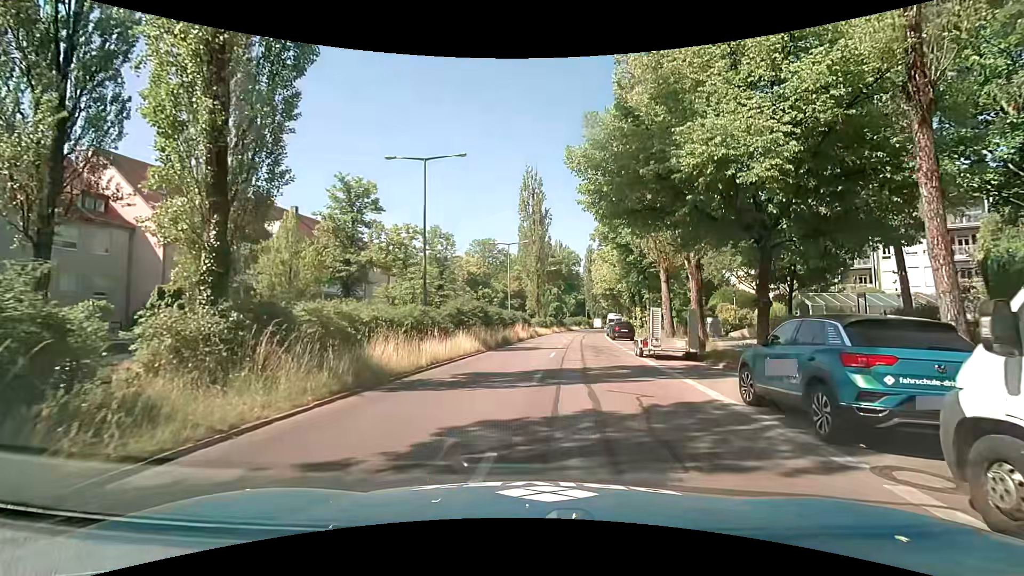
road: secondary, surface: asphalt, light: Day
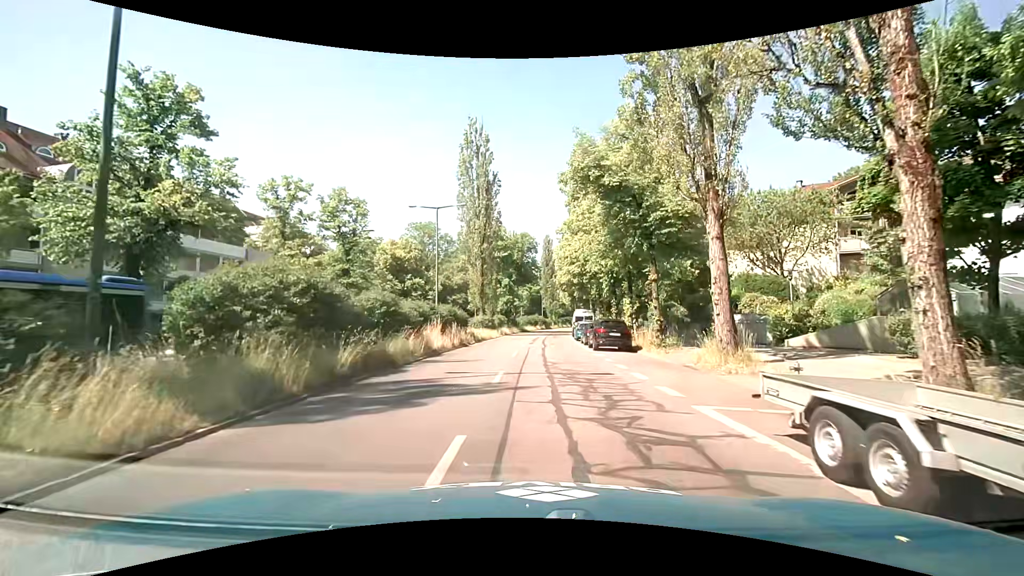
(+1.2, +17.6) m; +4°
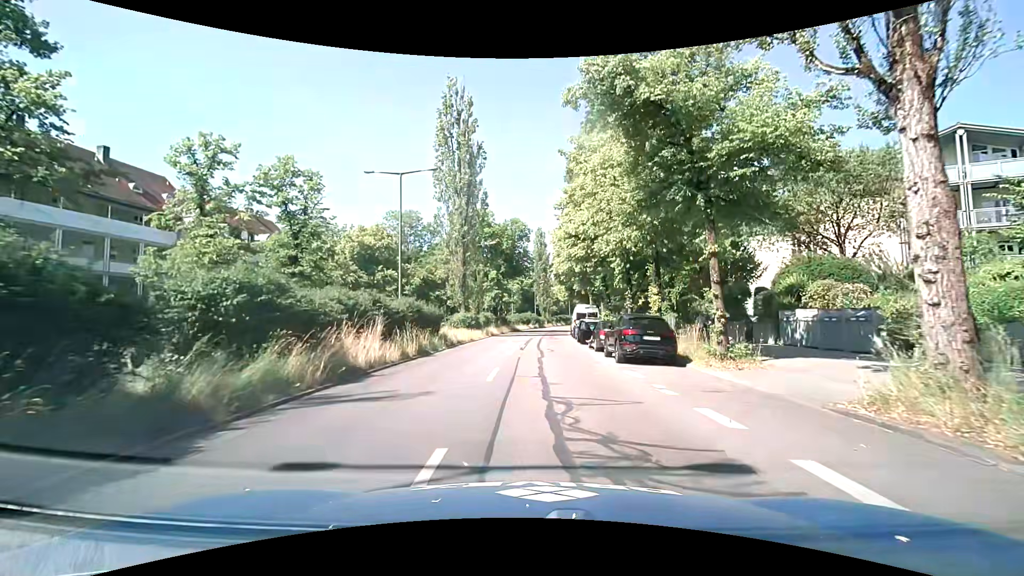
(+0.4, +8.8) m; +1°
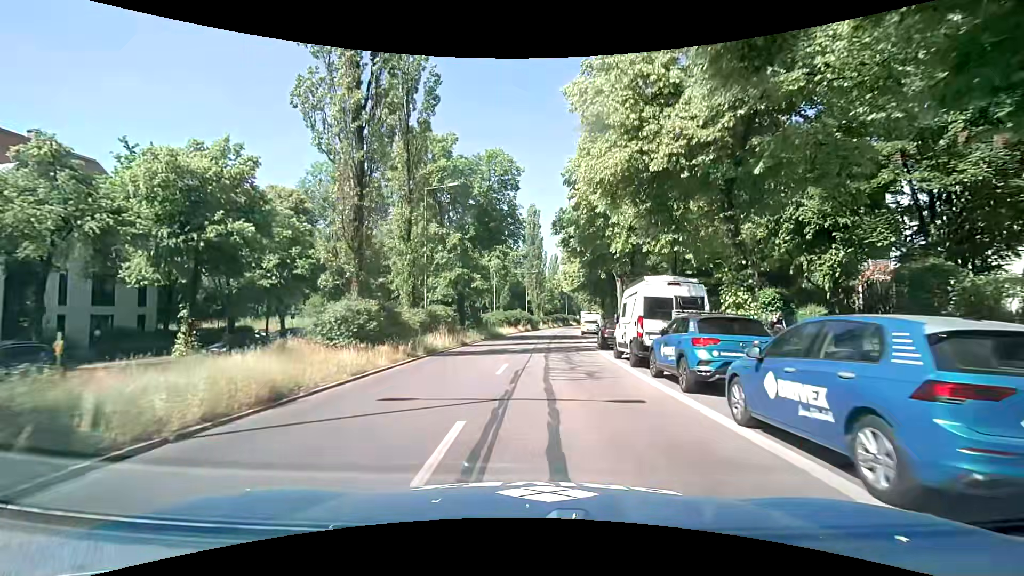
(+0.4, +26.0) m; +2°
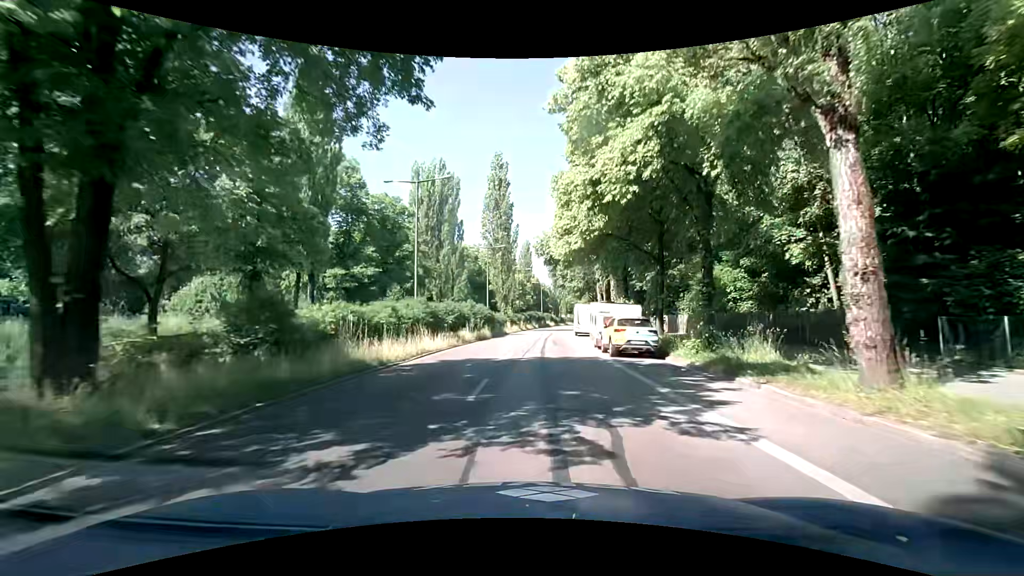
(+0.4, +31.3) m; +3°
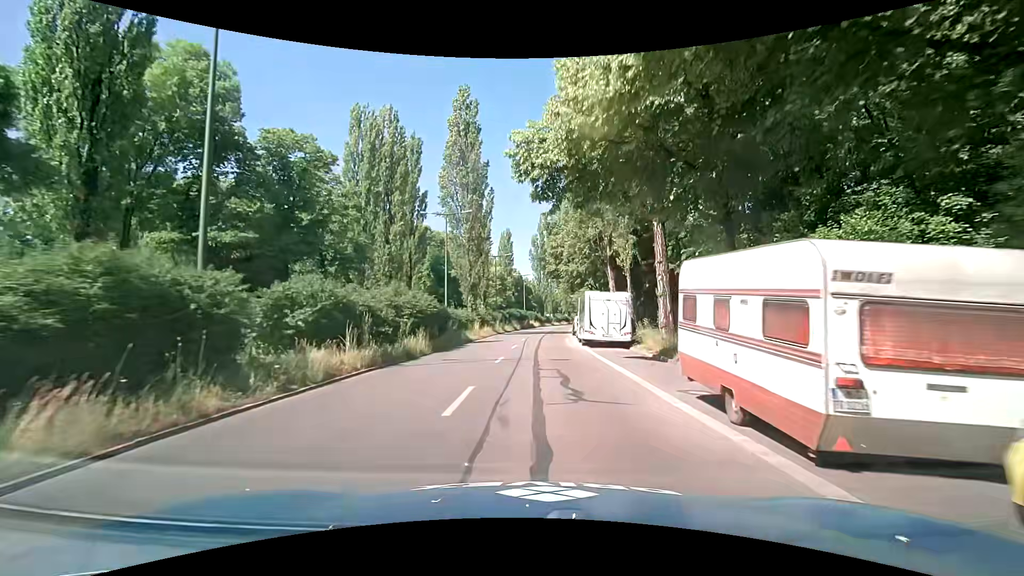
(+0.2, +19.5) m; +2°
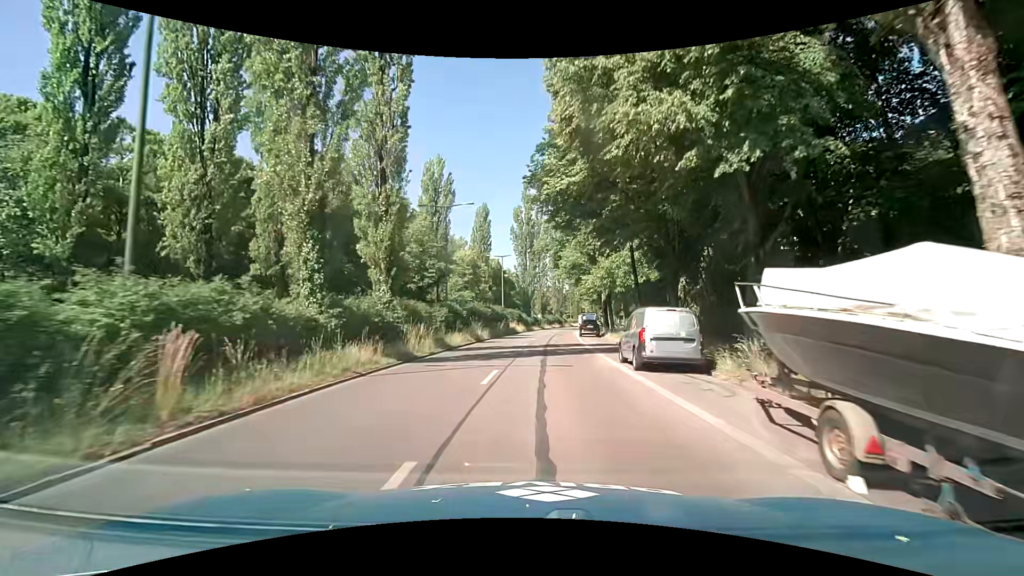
(+0.7, +32.3) m; +3°
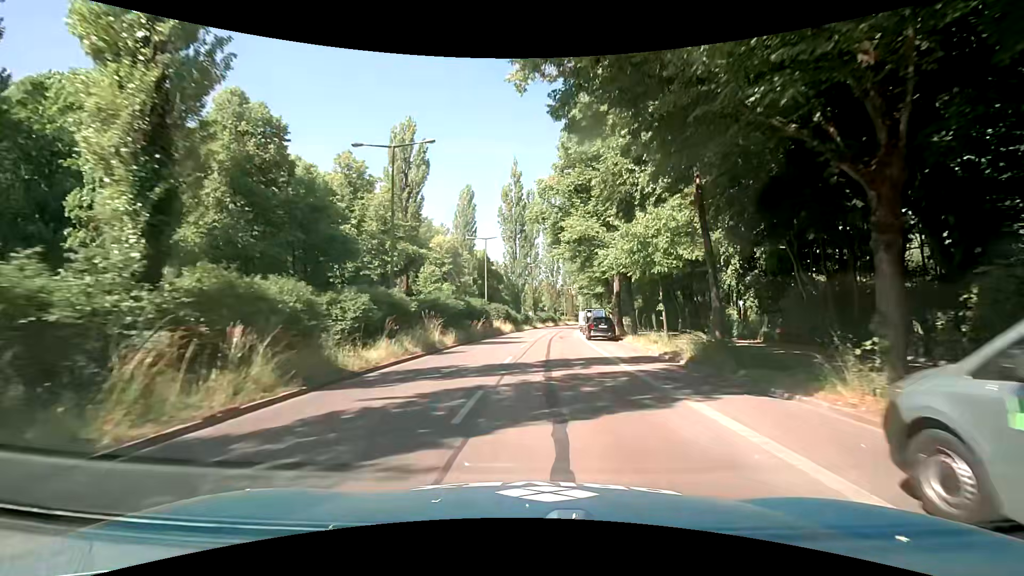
(-0.1, +13.5) m; -1°
(0, +10) (+1, +20) (+2, +30) (+3, +40) (+4, +50) (+5, +60) (+6, +70) (+8, +80) (+9, +89) (+11, +99) m
